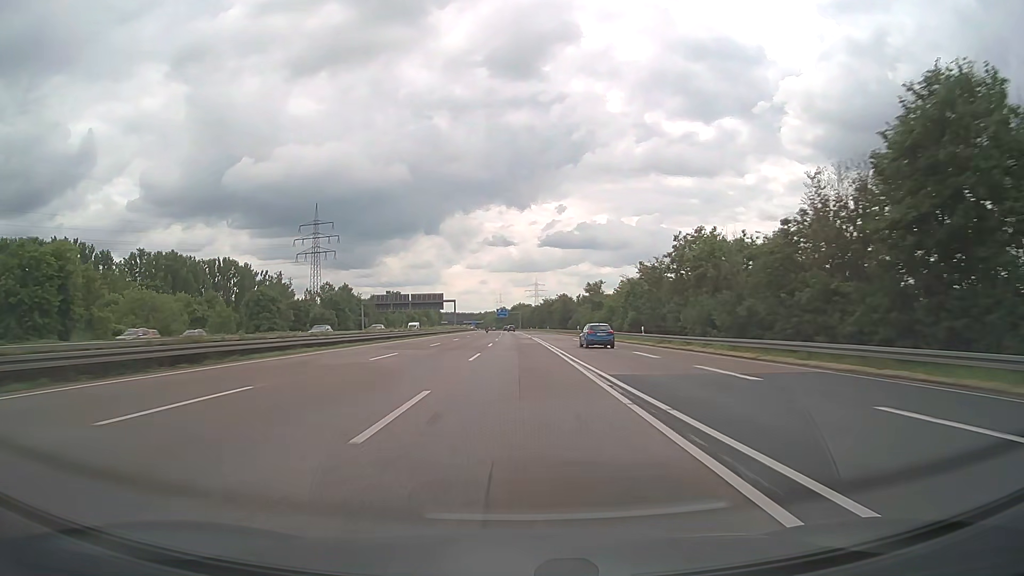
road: motorway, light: Day
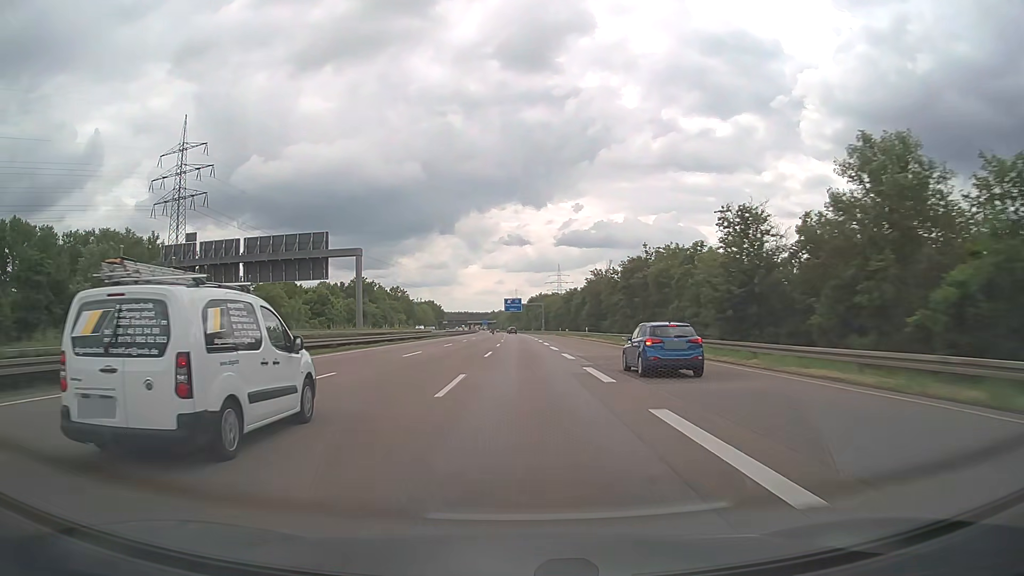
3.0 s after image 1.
(-1.0, +103.3) m; -1°
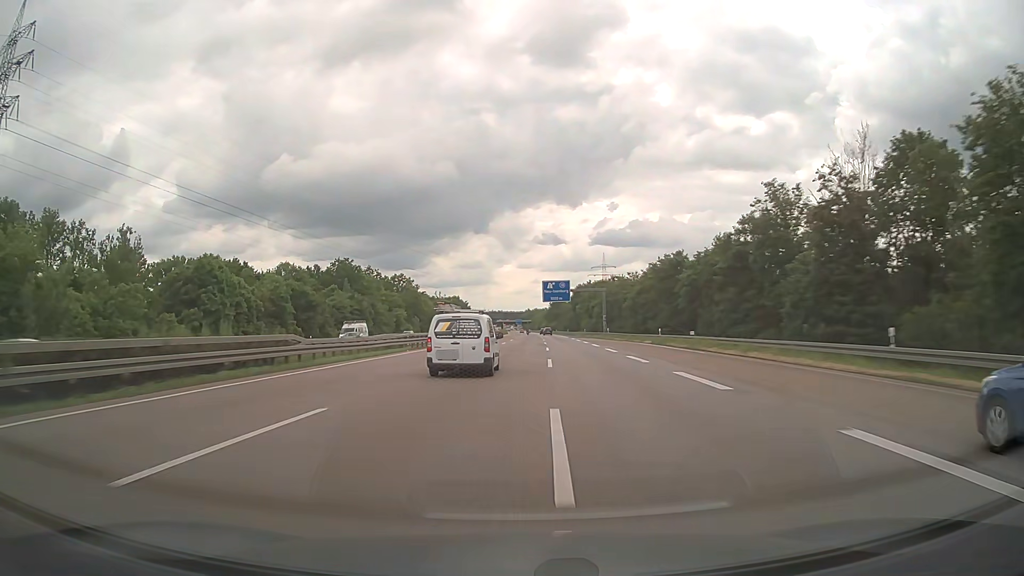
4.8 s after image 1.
(-1.7, +61.9) m; -3°
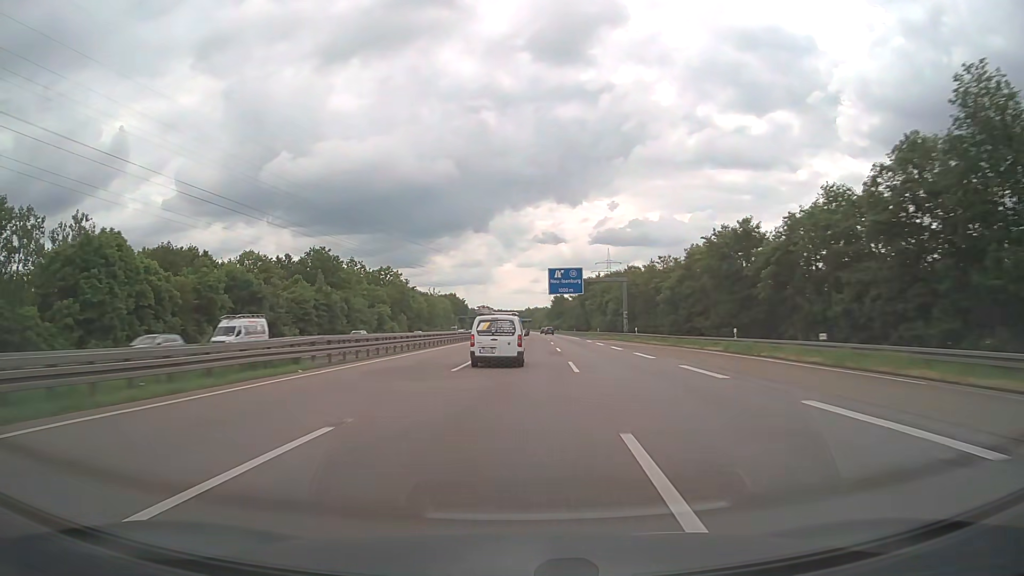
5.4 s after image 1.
(0.0, +20.7) m; 0°
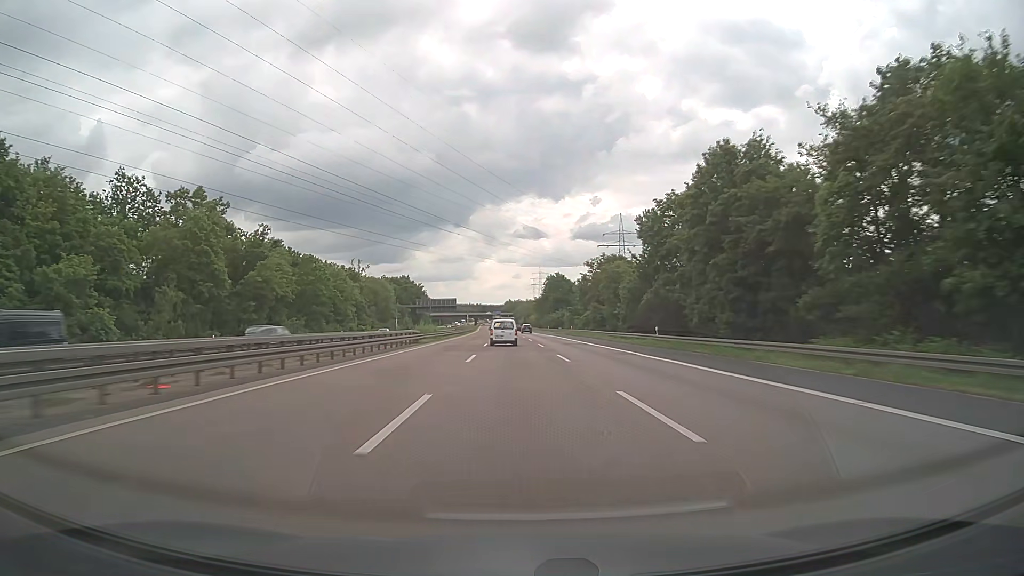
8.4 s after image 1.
(+1.8, +103.6) m; +2°
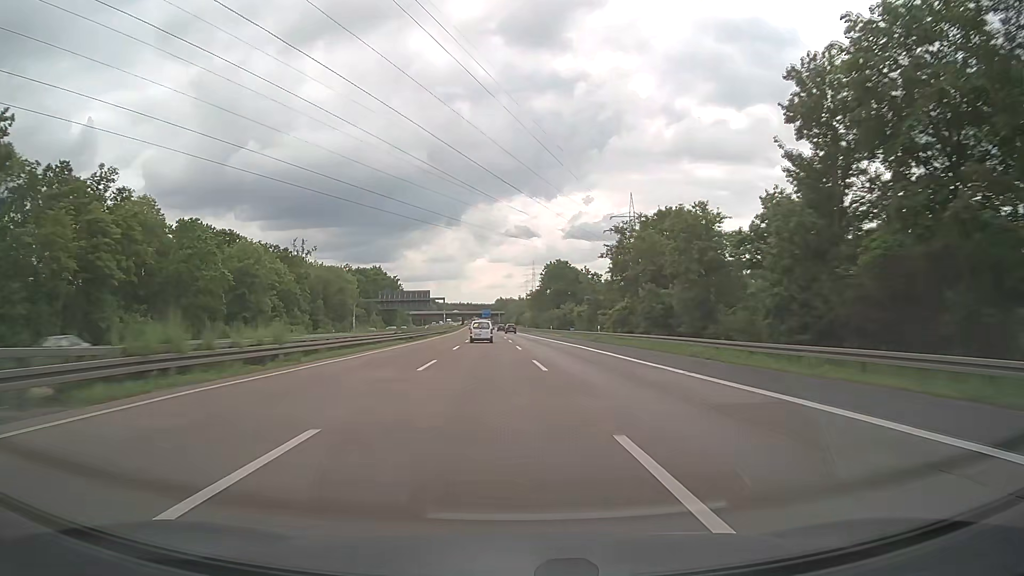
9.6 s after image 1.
(+0.1, +41.4) m; +1°
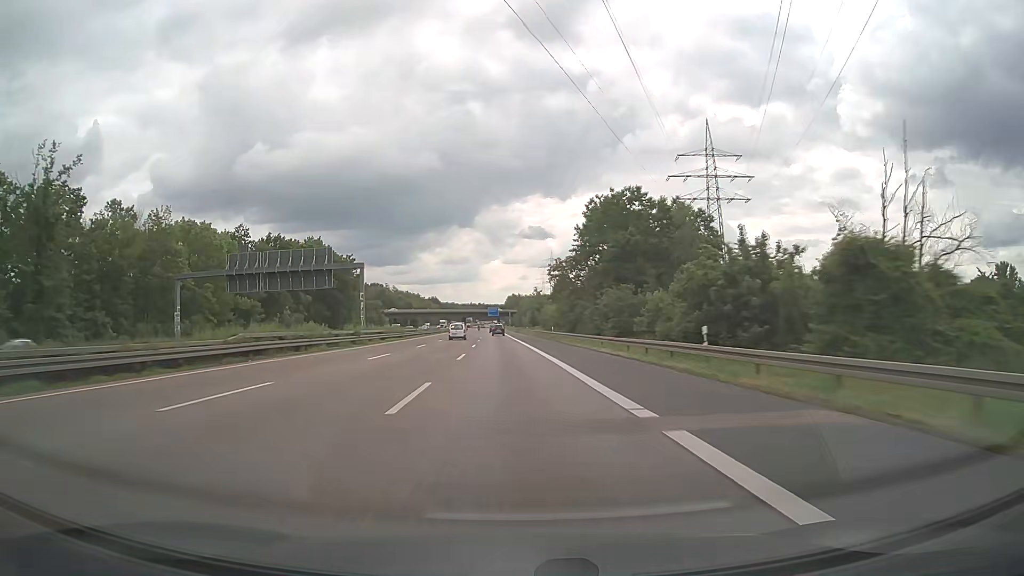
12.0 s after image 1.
(0.0, +82.6) m; -1°
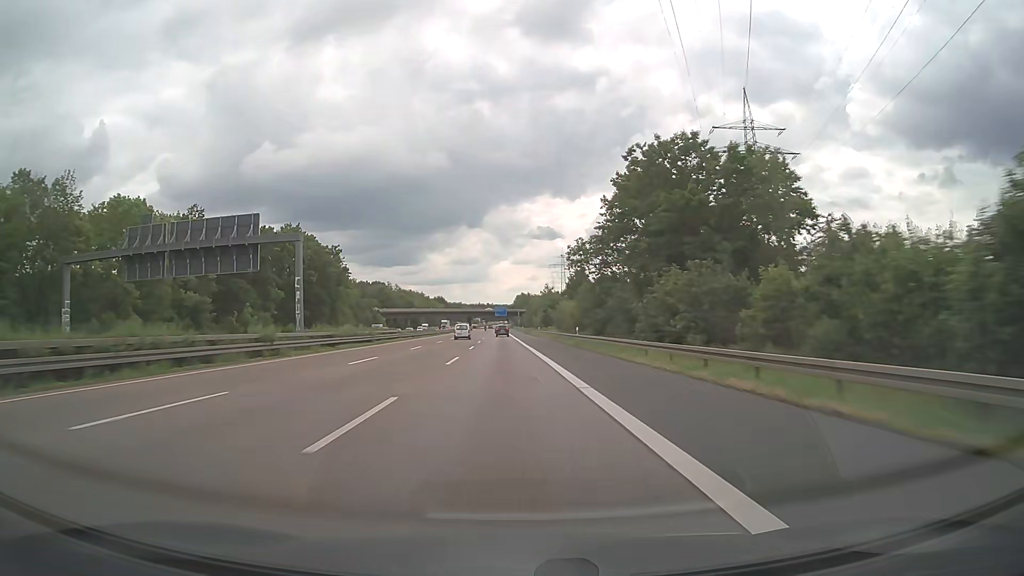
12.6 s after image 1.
(-0.1, +20.6) m; -1°
(0, +10) (0, +20) (0, +30) (0, +40) (-1, +50) (-1, +60) (-1, +70) (-2, +80) (-2, +90) (-2, +100) m
